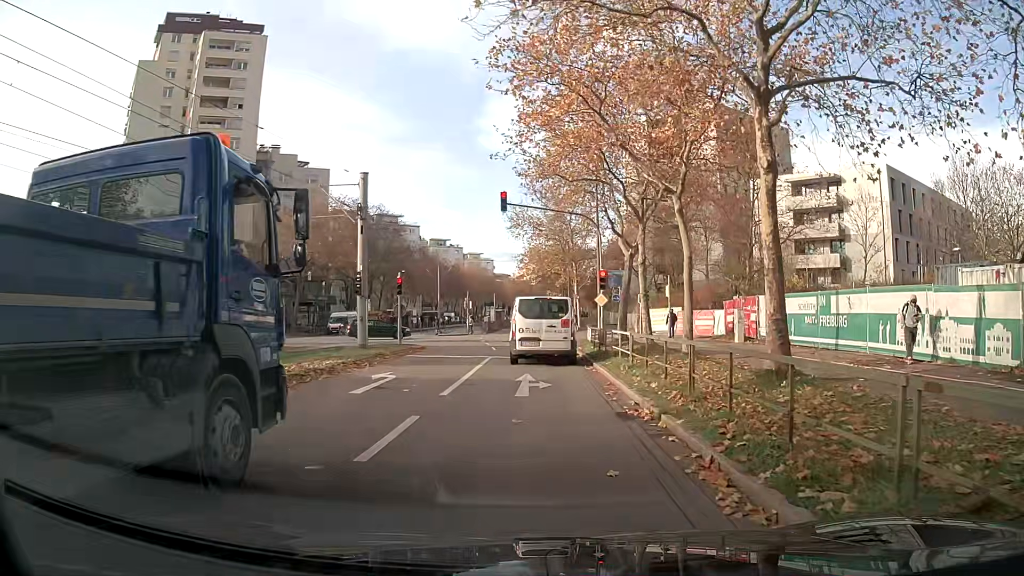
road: tertiary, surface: asphalt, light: Day
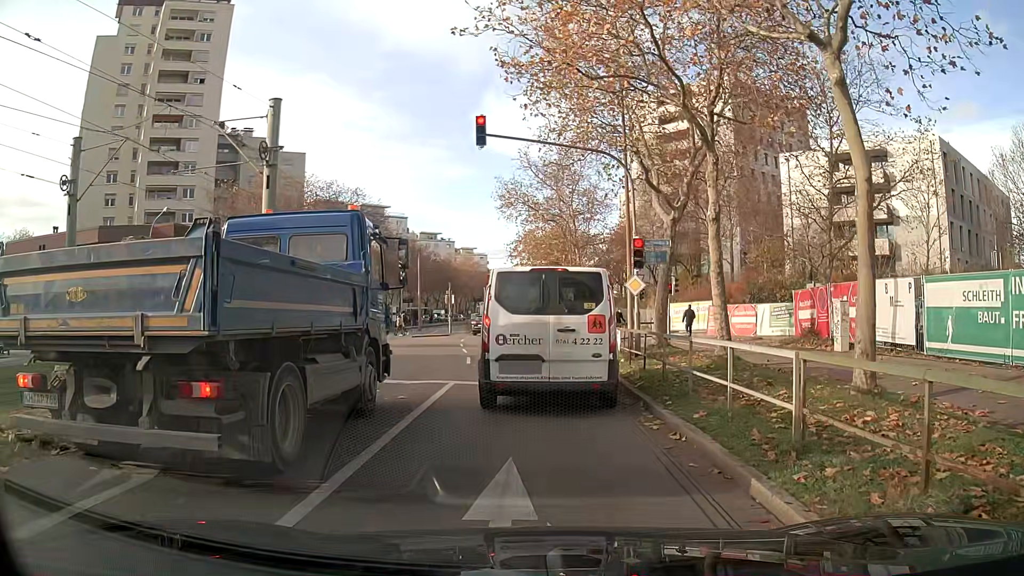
(-0.1, +10.2) m; -1°
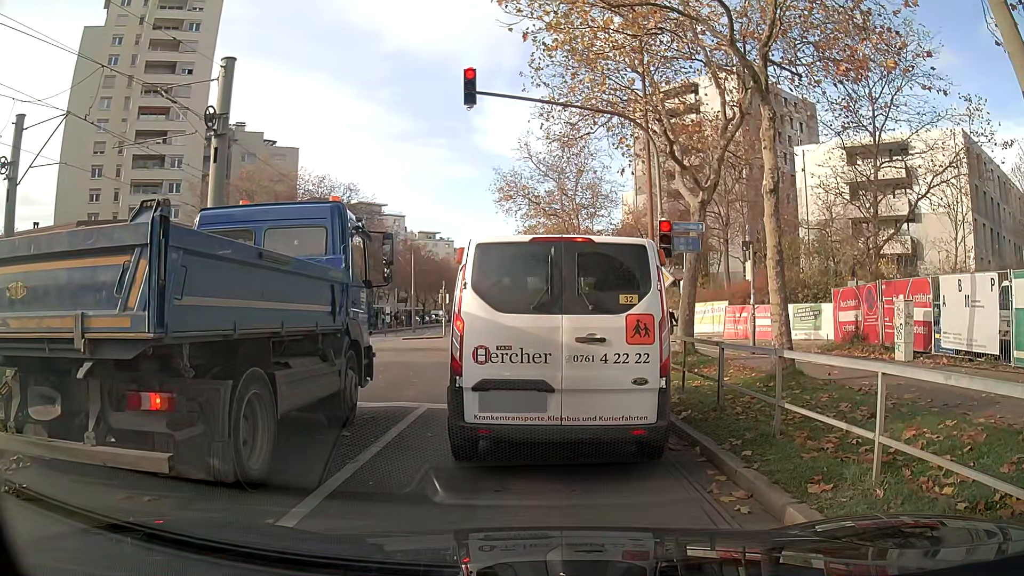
(0.0, +3.4) m; -1°
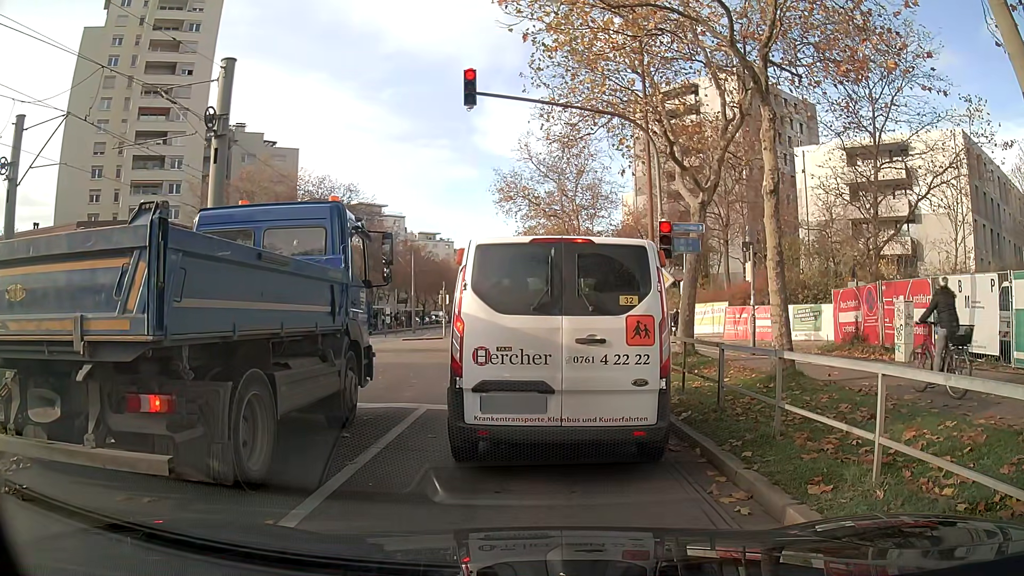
(0.0, 0.0) m; 0°
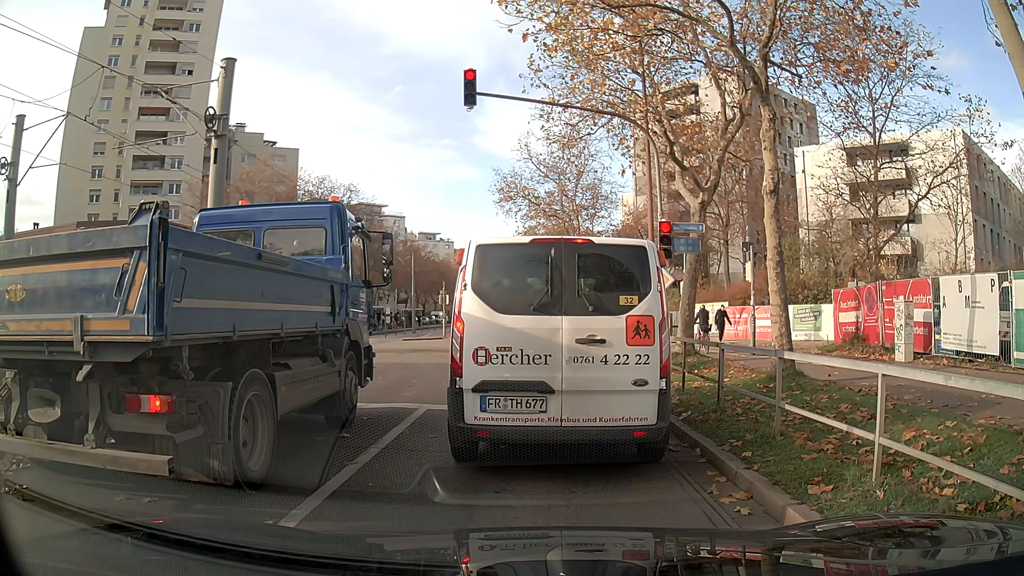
(0.0, +0.1) m; 0°
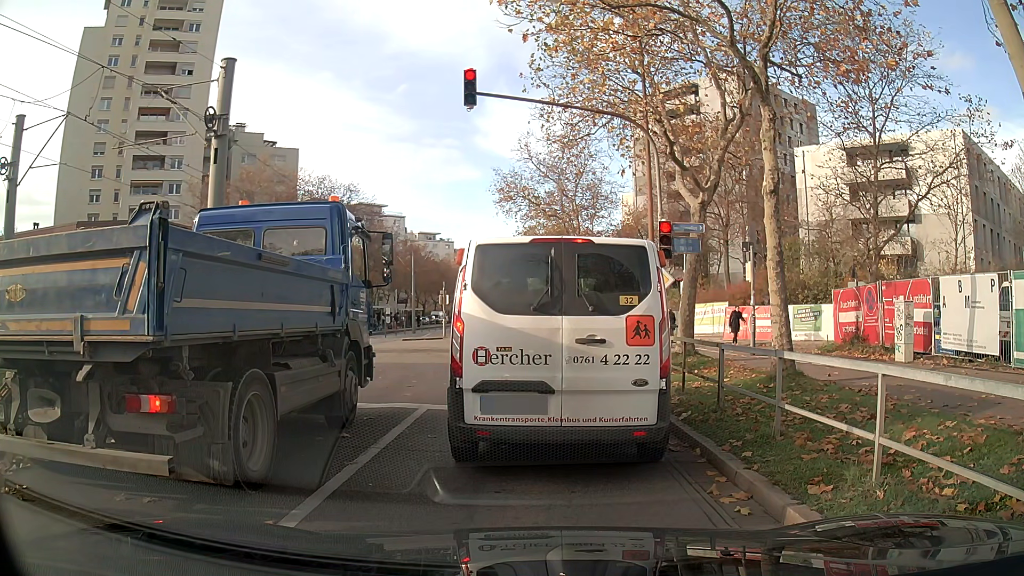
(0.0, 0.0) m; 0°
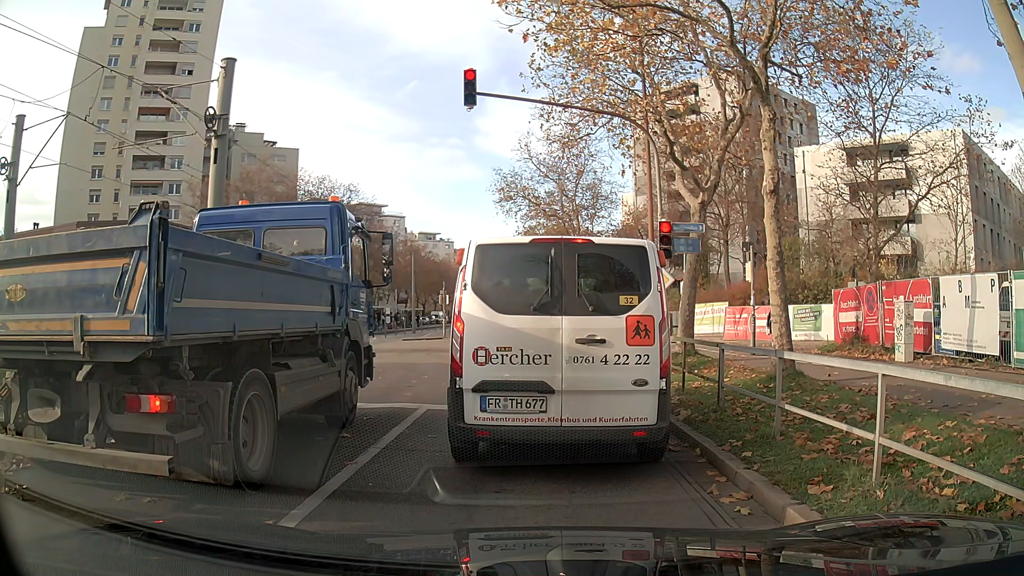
(0.0, 0.0) m; 0°
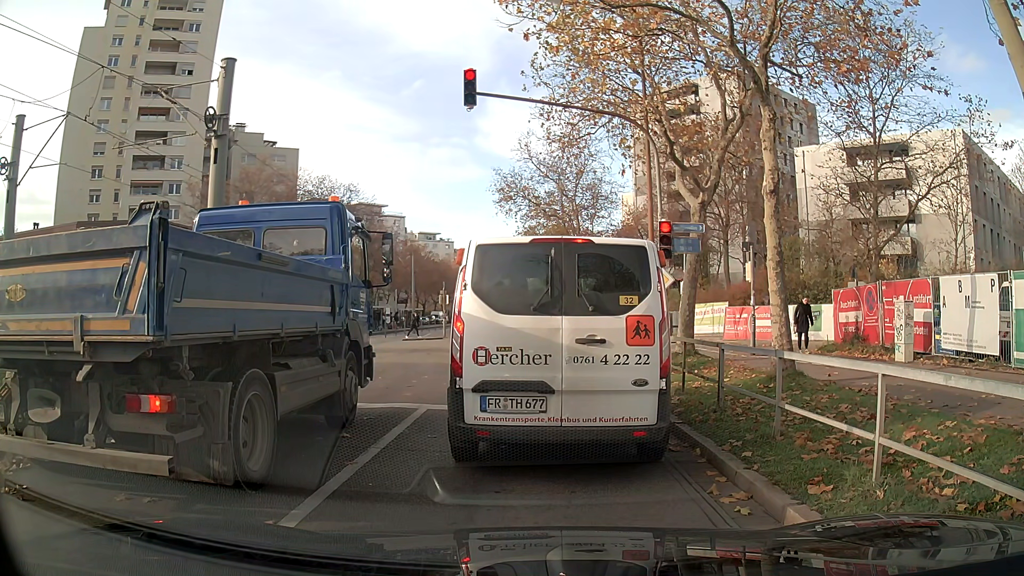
(0.0, 0.0) m; 0°
